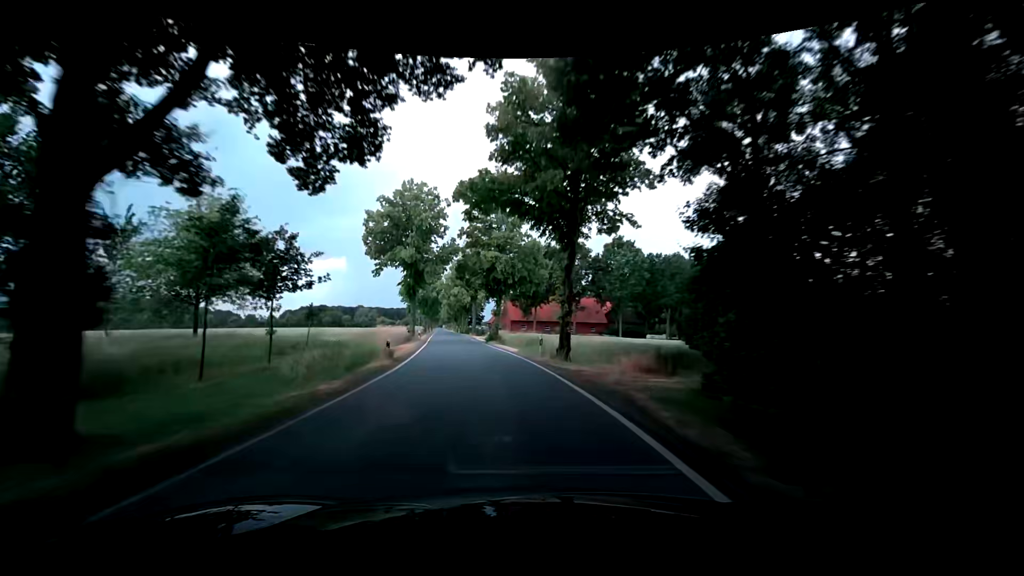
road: tertiary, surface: asphalt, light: Day
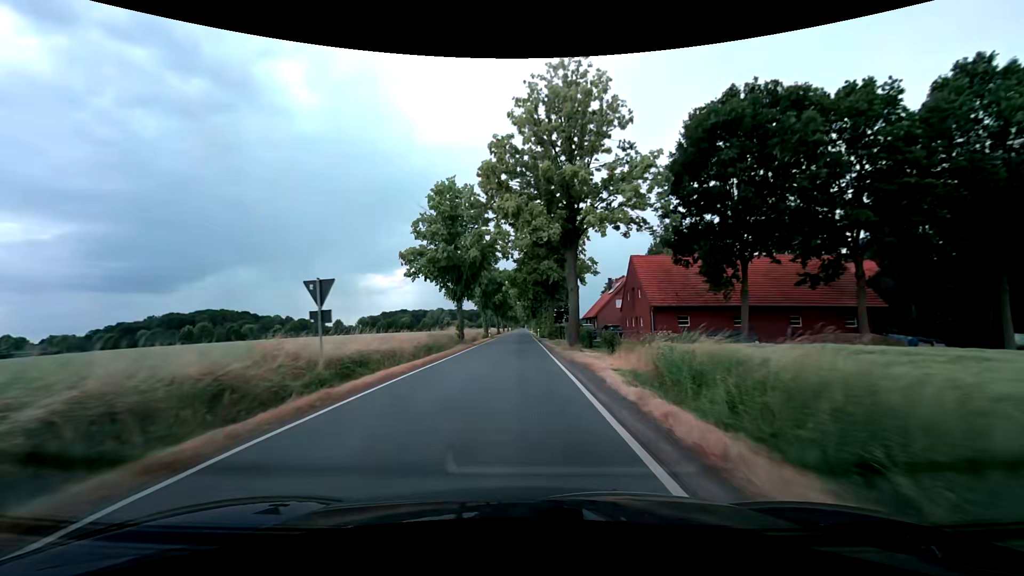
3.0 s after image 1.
(-6.0, +50.0) m; -10°
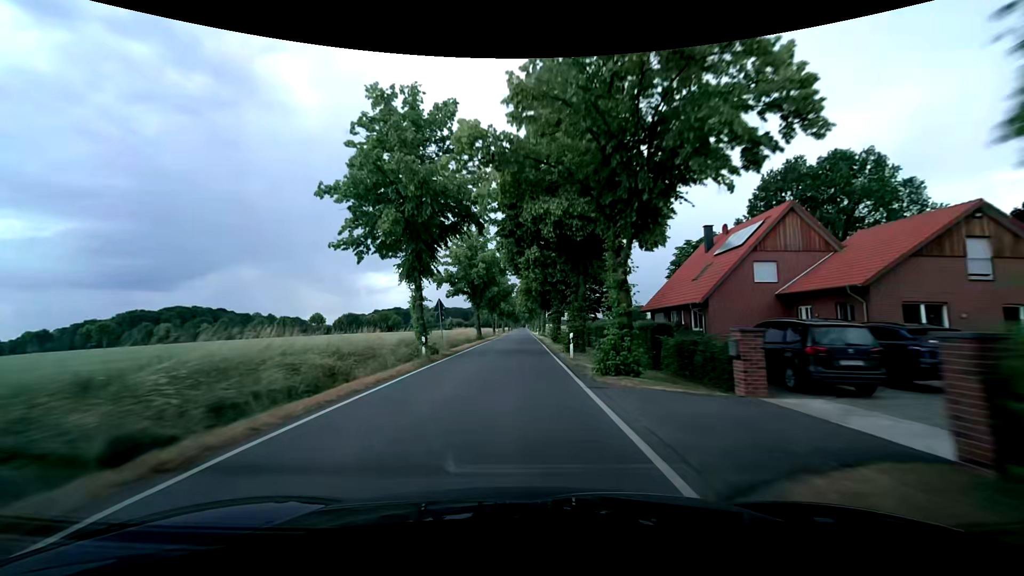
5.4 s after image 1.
(-0.1, +44.5) m; 0°
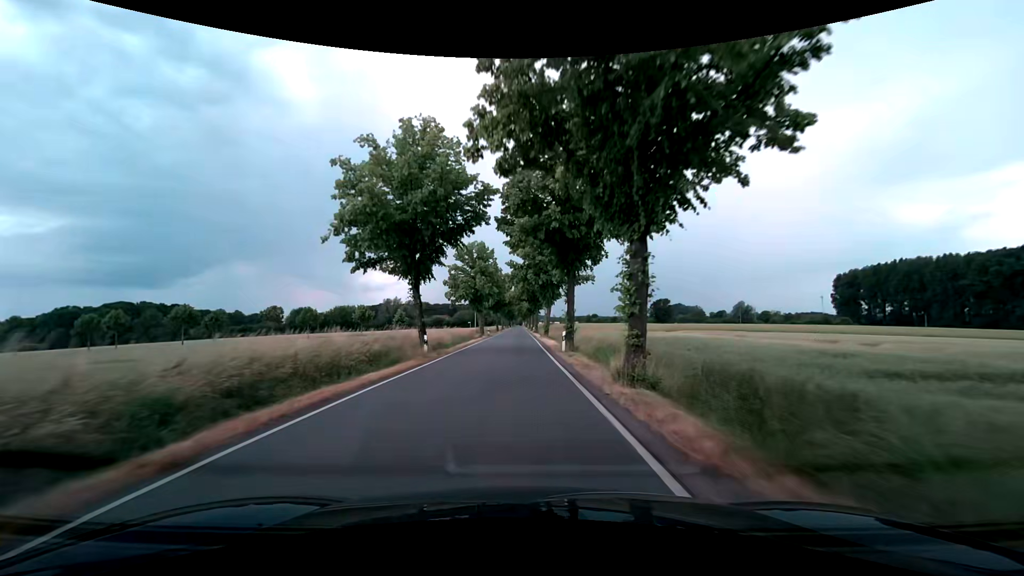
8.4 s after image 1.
(-0.2, +57.8) m; +1°
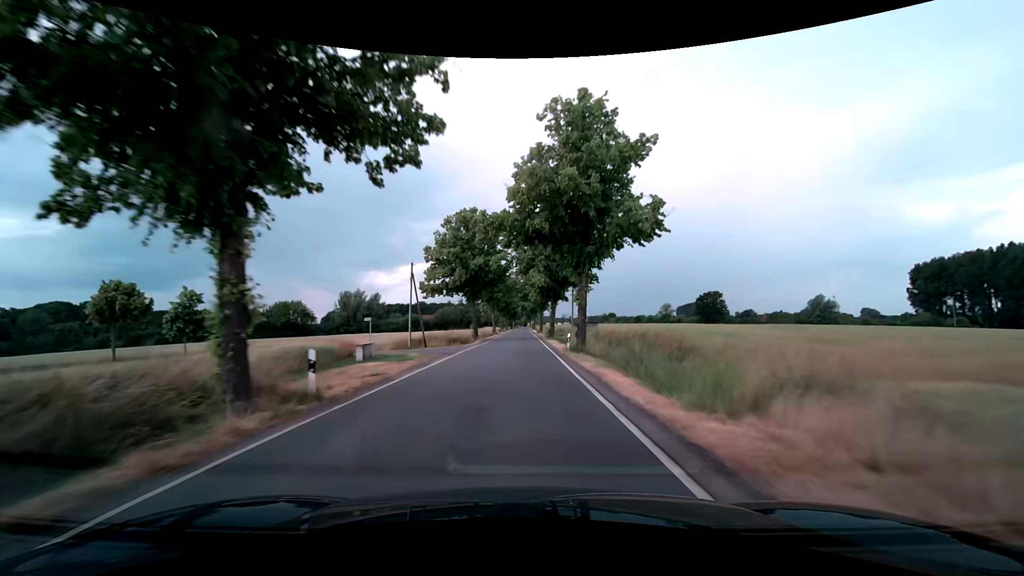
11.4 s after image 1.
(-0.8, +58.4) m; -1°
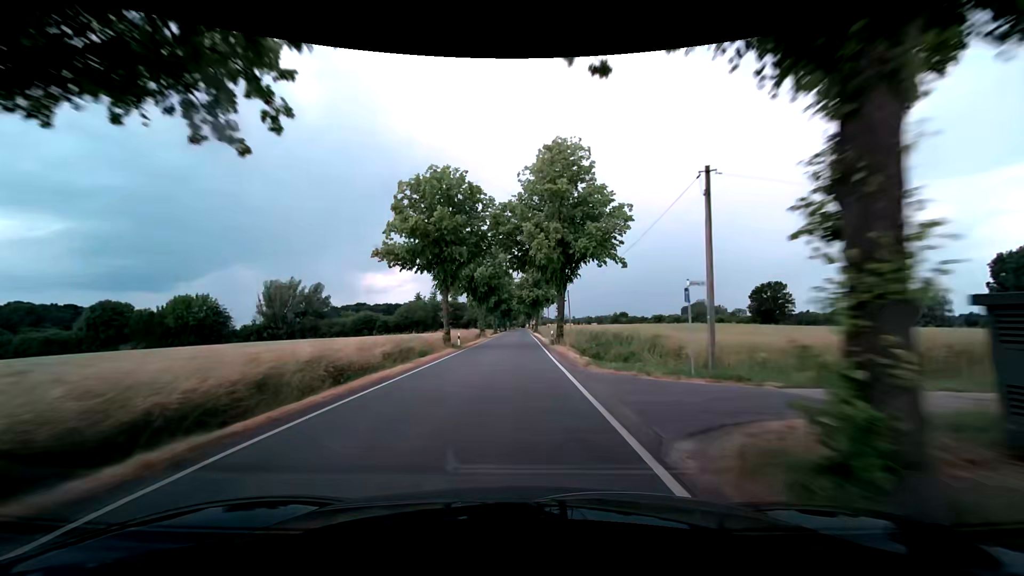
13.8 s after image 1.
(+0.2, +47.0) m; 0°
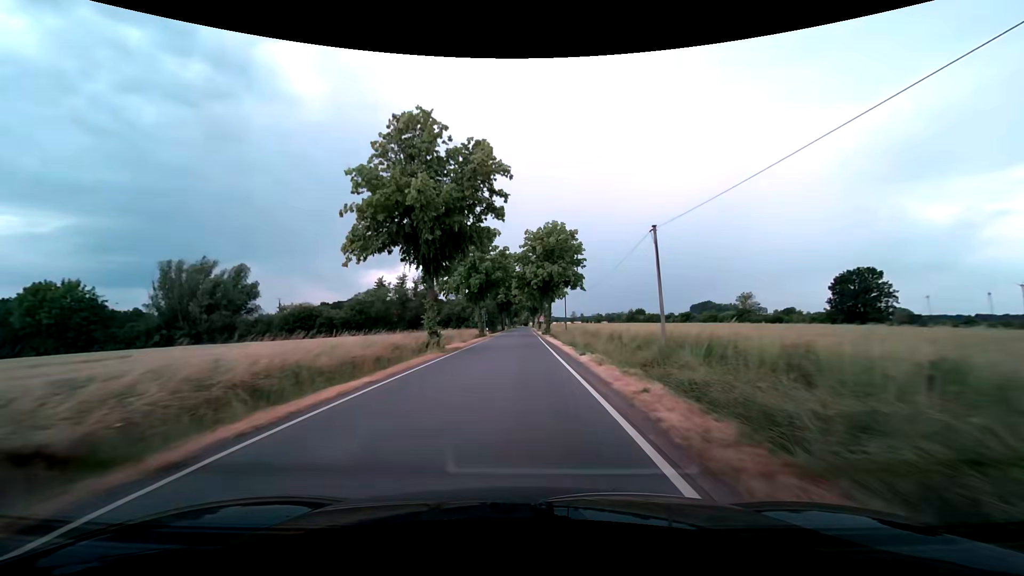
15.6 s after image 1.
(-0.1, +35.4) m; 0°
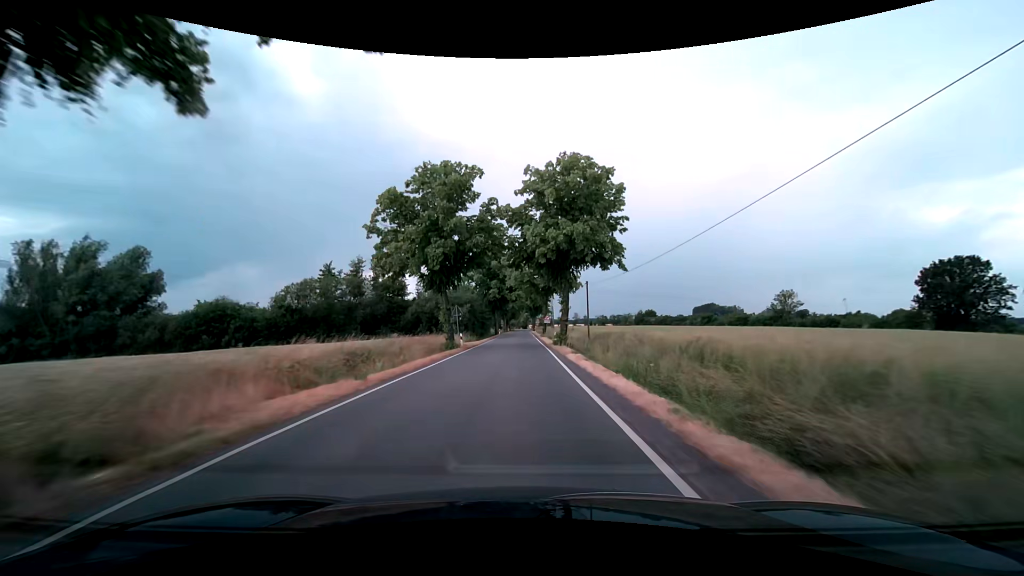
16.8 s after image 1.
(+0.1, +23.7) m; 0°
(0, +10) (0, +20) (0, +30) (0, +40) (0, +50) (0, +60) (0, +70) (0, +80) (0, +90) (0, +100) m
